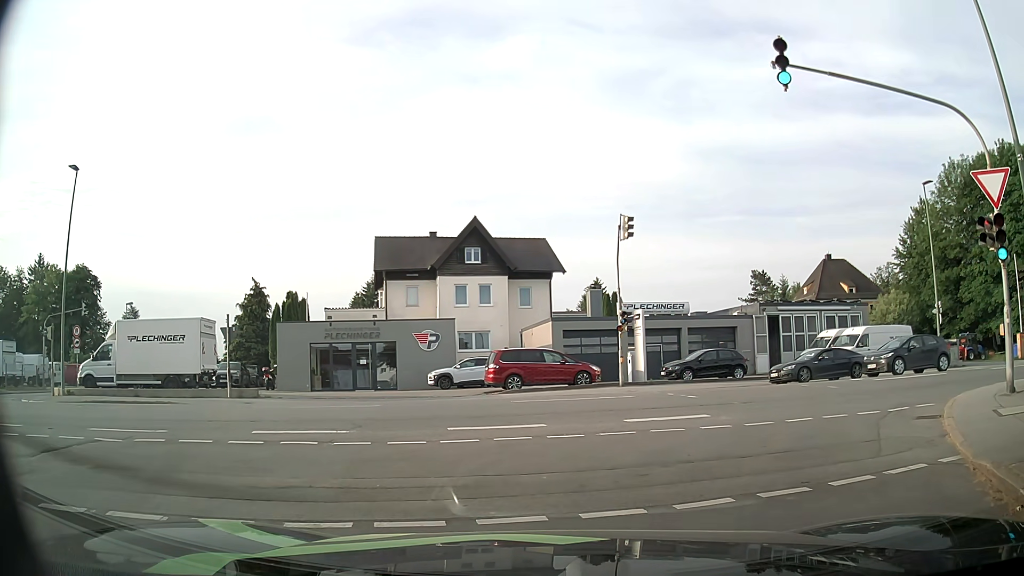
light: Day
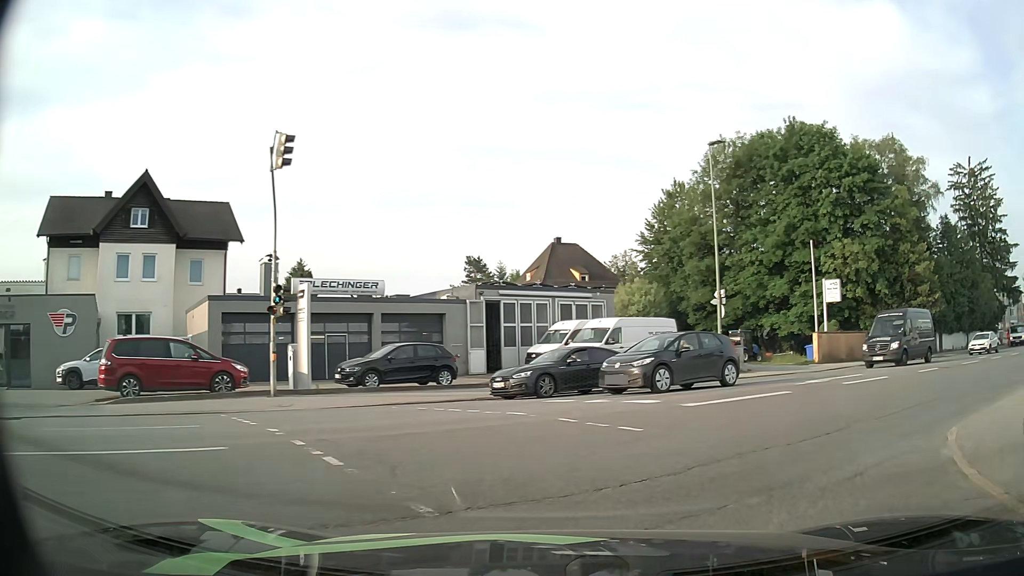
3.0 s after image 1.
(+2.2, +8.9) m; +26°
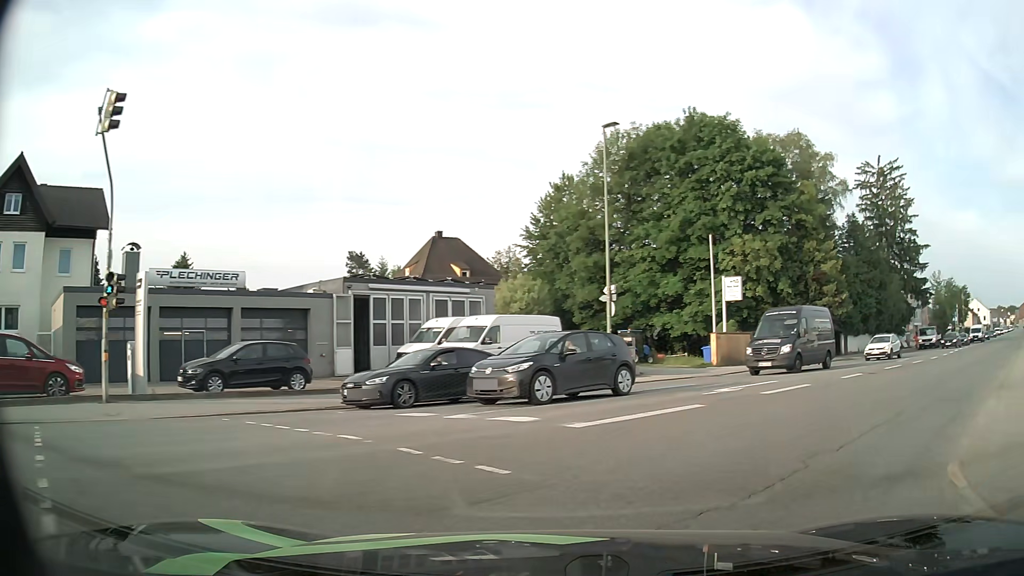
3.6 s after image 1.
(+0.3, +2.9) m; +9°
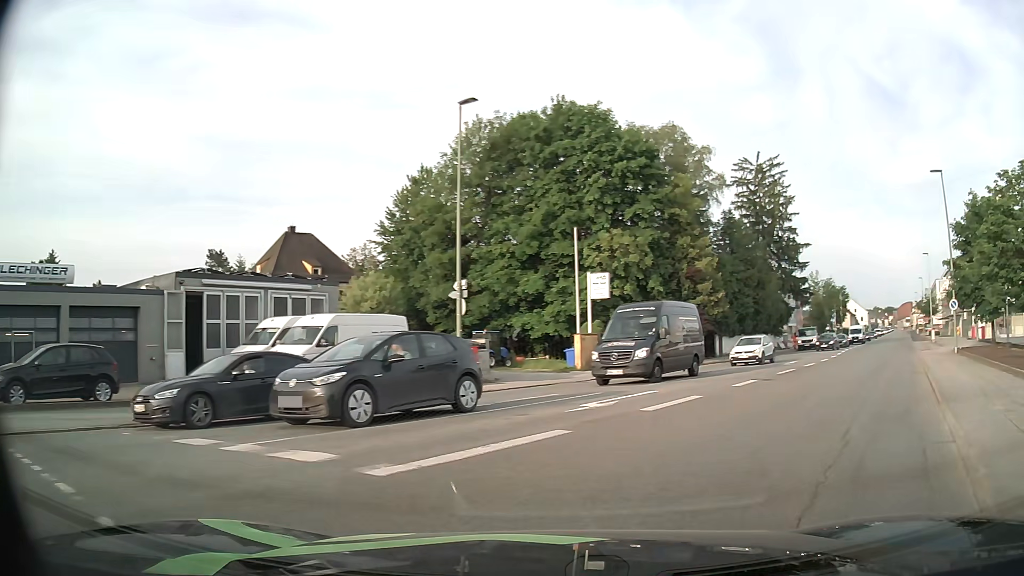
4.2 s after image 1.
(+0.4, +3.2) m; +12°
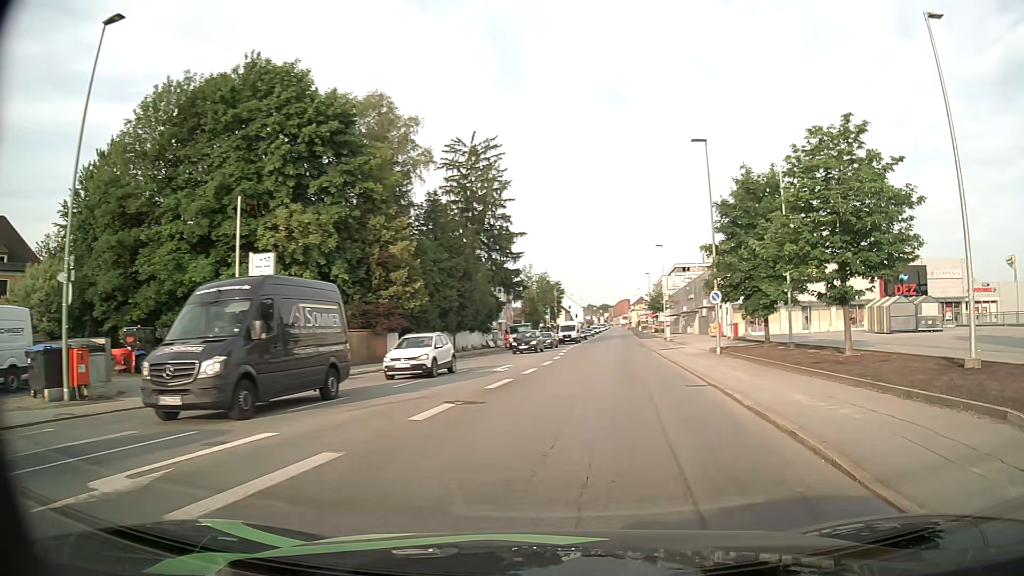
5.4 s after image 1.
(+1.7, +7.0) m; +25°
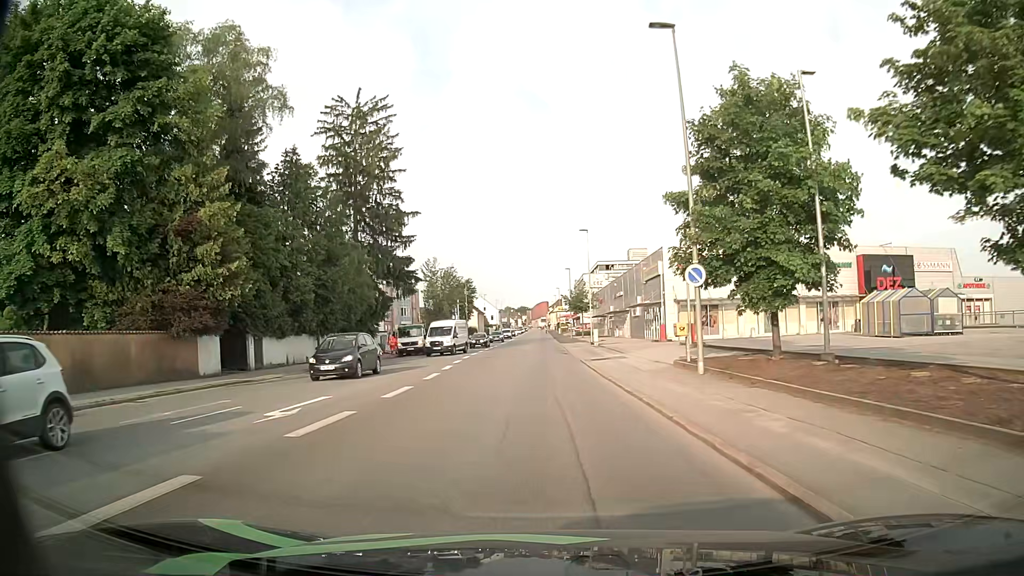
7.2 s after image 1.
(+1.9, +13.4) m; +9°
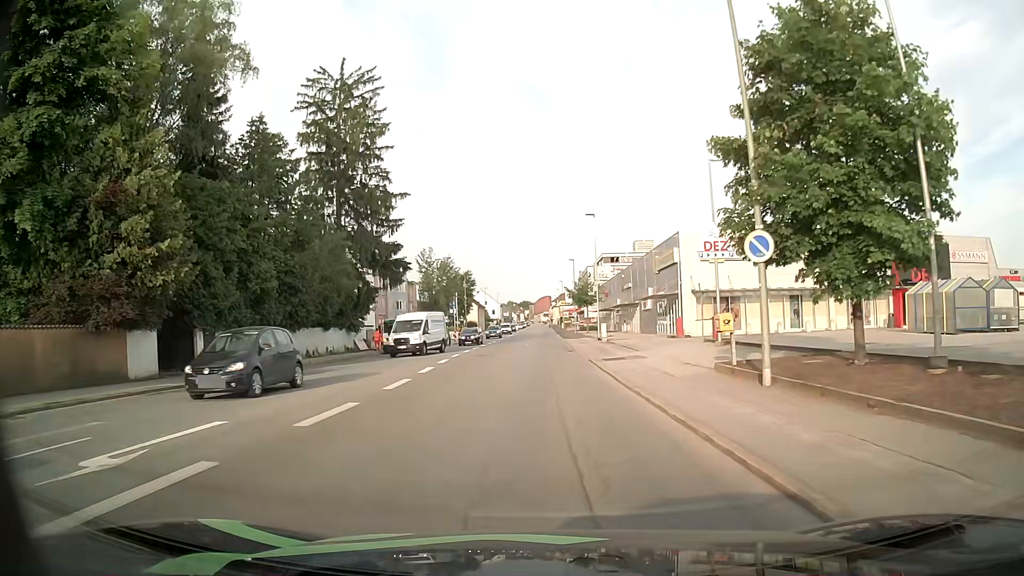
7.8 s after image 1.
(0.0, +5.6) m; 0°
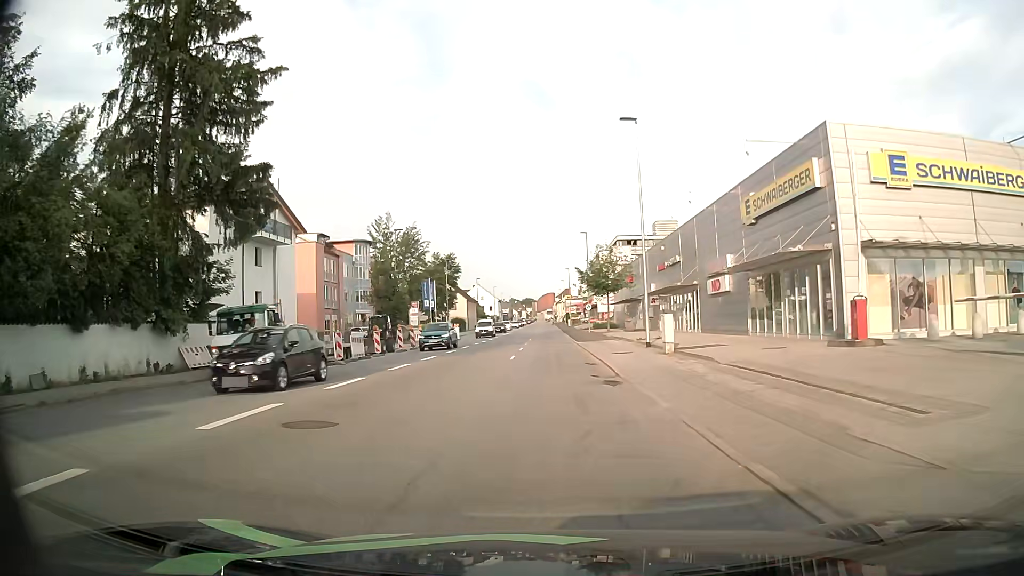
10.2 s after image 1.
(-0.2, +25.5) m; 0°
(0, +10) (0, +20) (0, +30) (0, +40) (0, +50) (0, +60) (0, +70) (0, +80) (0, +90) (0, +100) m
